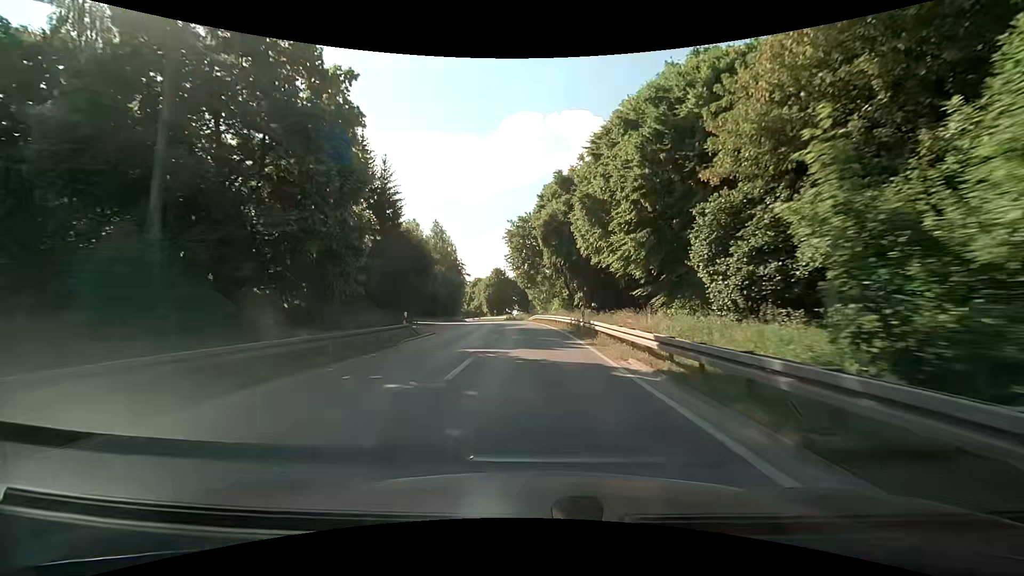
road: secondary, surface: asphalt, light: Day
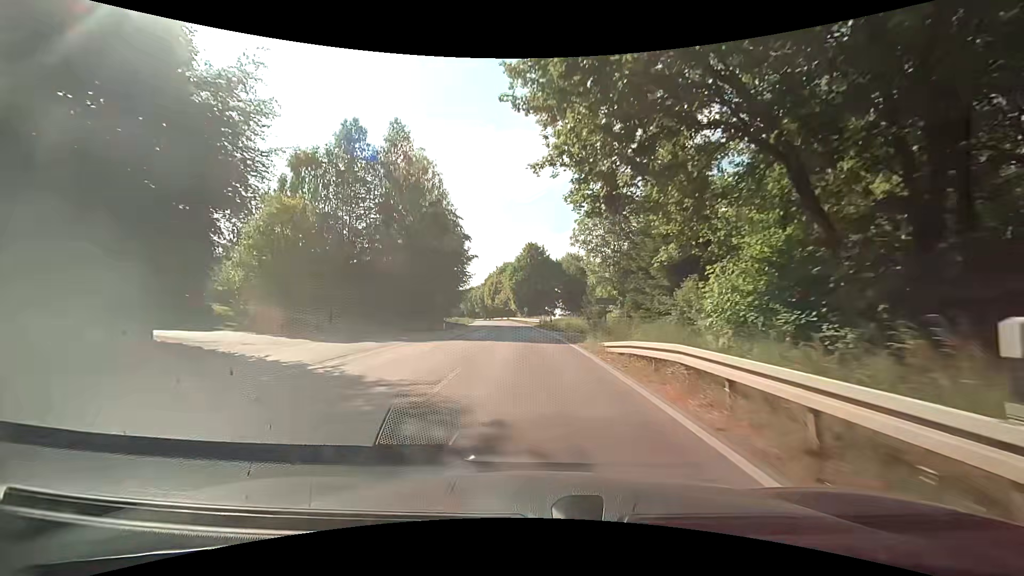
(-2.0, +50.1) m; -5°
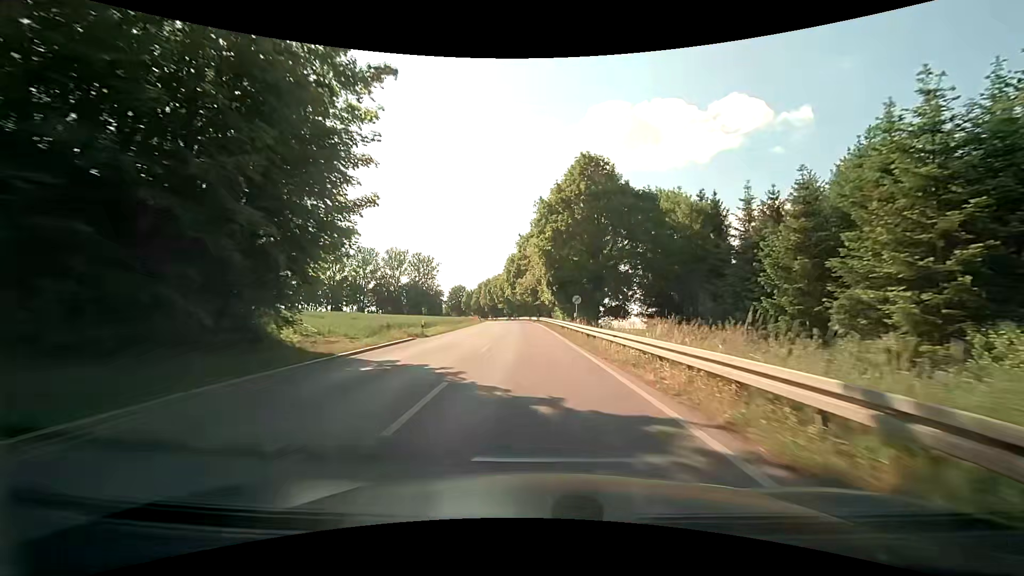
(-2.1, +50.8) m; -4°
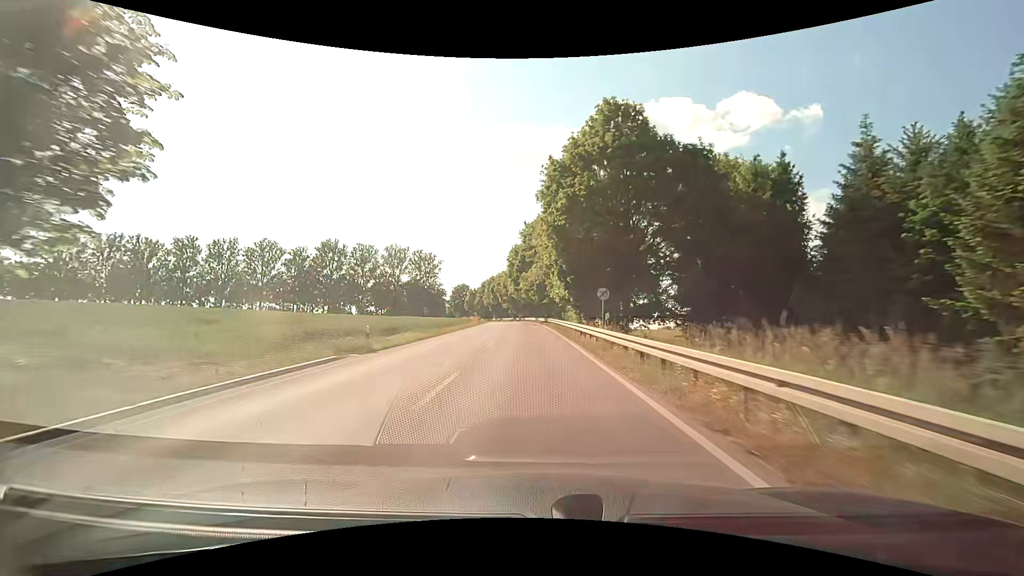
(-0.1, +10.6) m; -1°
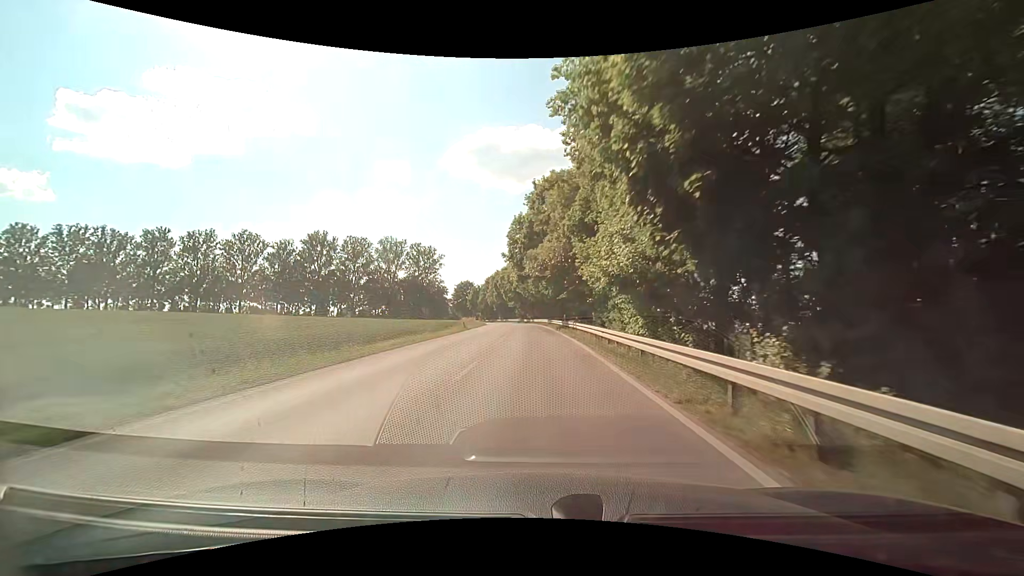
(-0.3, +21.6) m; -2°
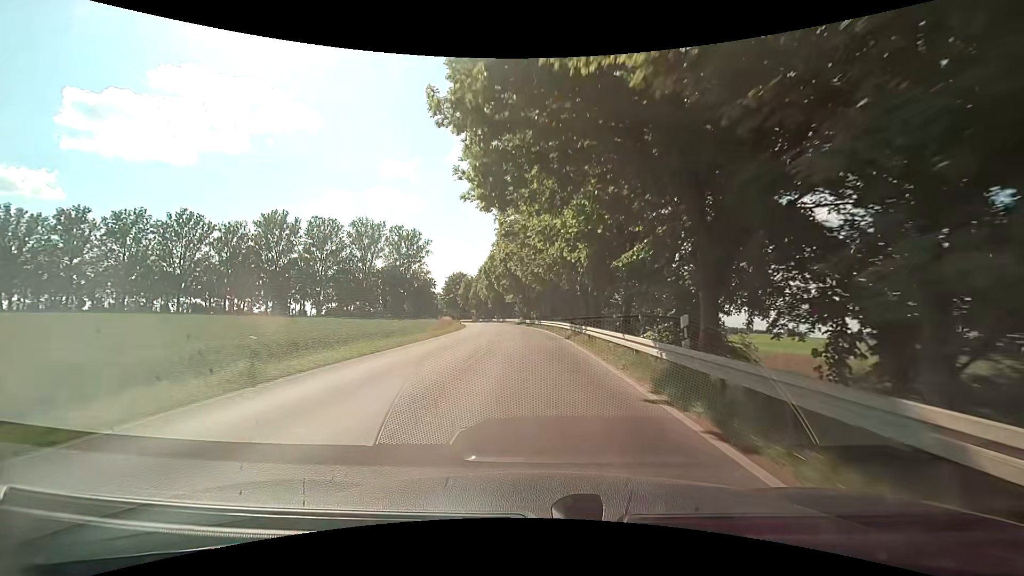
(-0.1, +33.8) m; -1°
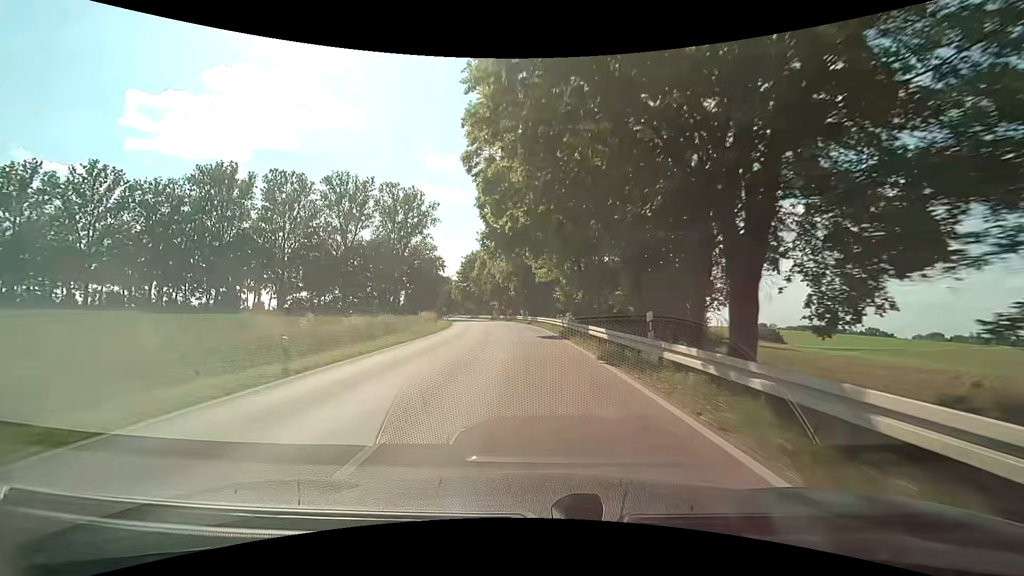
(-1.5, +47.0) m; -4°
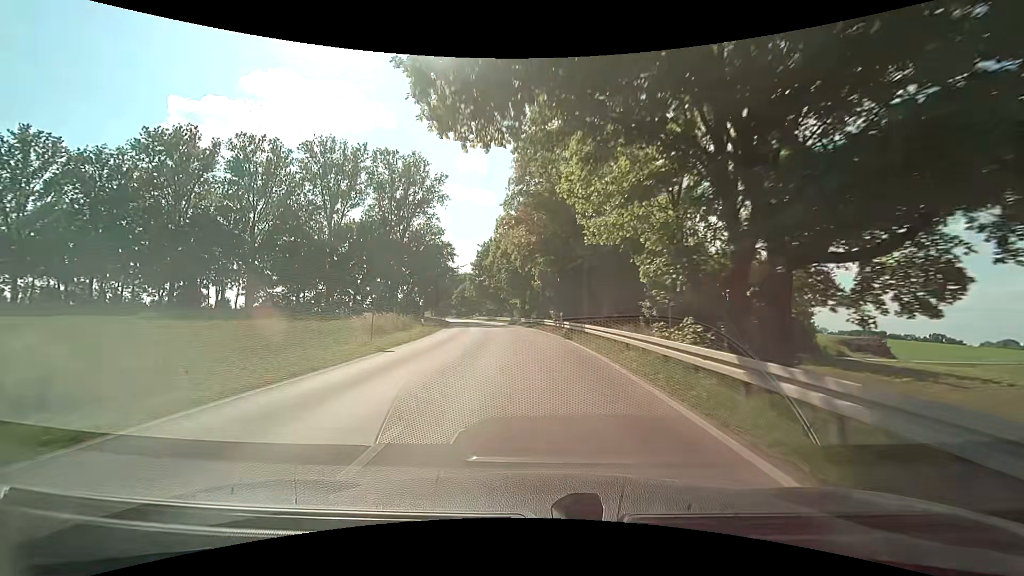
(-0.8, +23.8) m; -4°
(0, +10) (-1, +20) (-1, +30) (-2, +40) (-4, +50) (-5, +60) (-7, +70) (-8, +79) (-10, +89) (-12, +99) m
